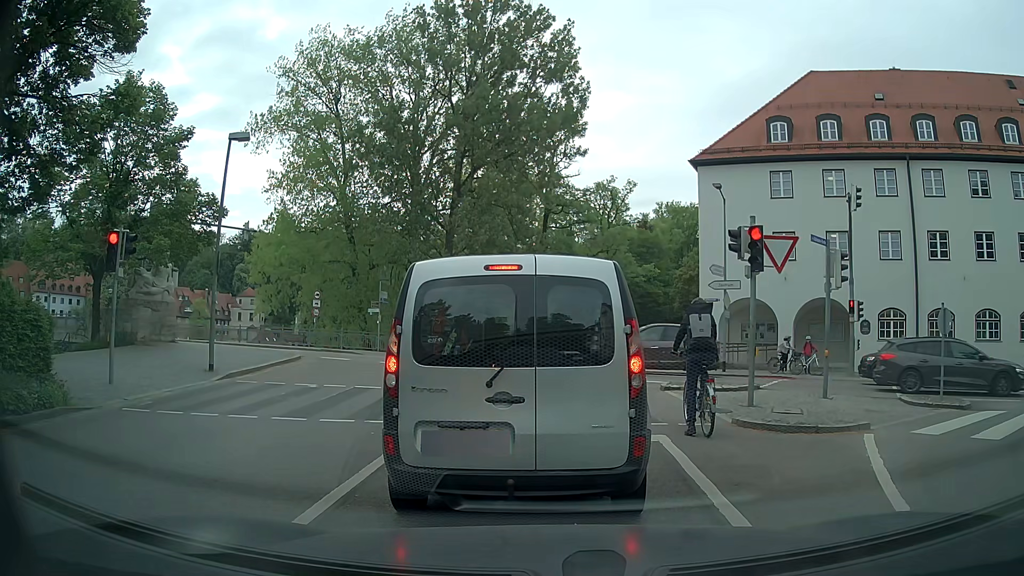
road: residential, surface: asphalt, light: Day
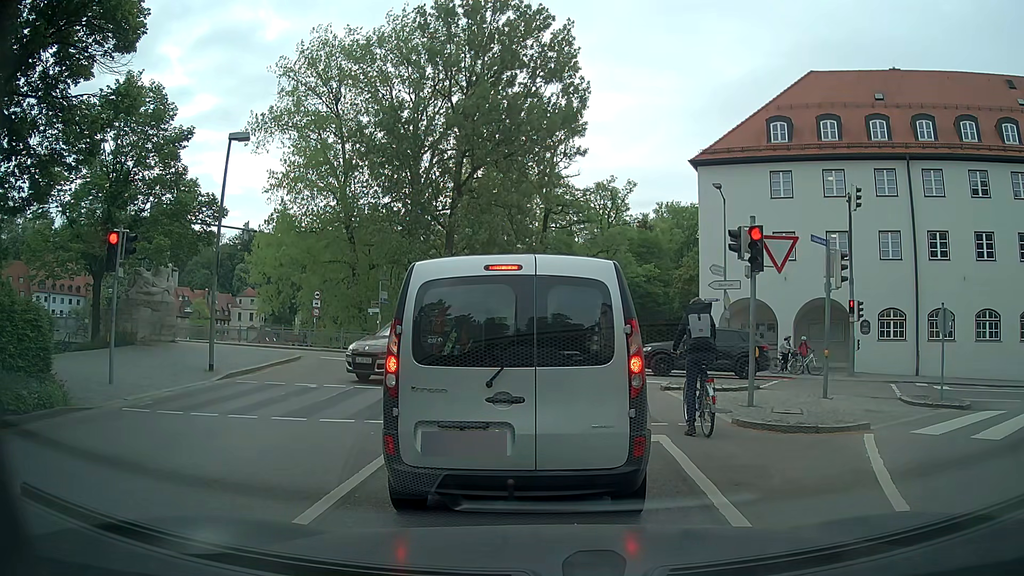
(0.0, 0.0) m; 0°
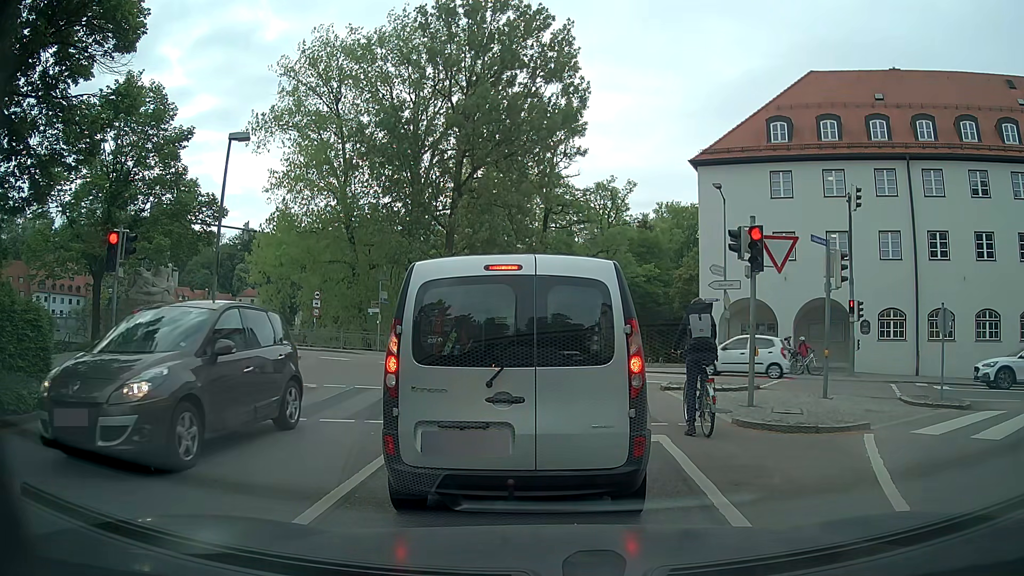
(0.0, 0.0) m; 0°
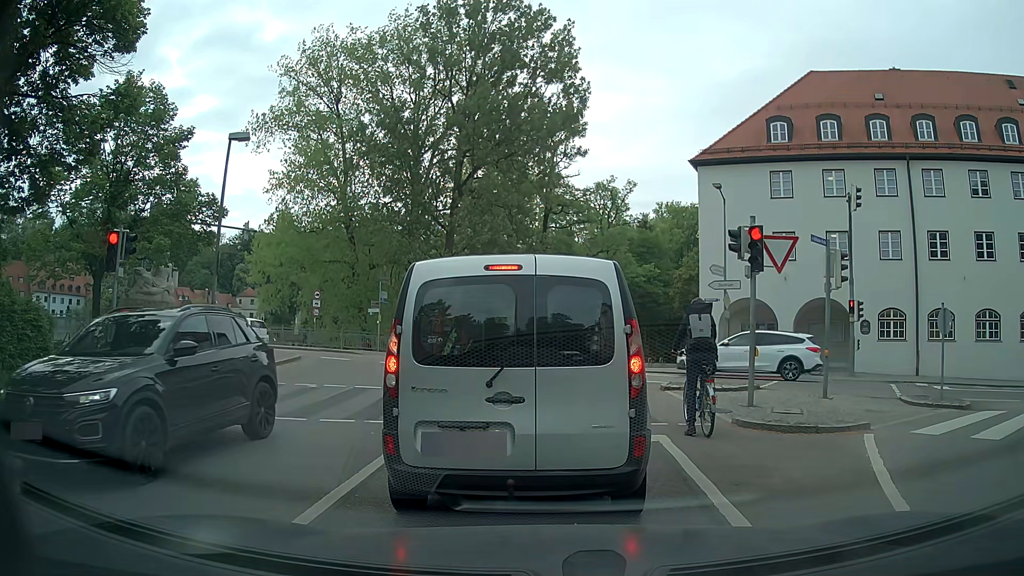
(0.0, 0.0) m; 0°
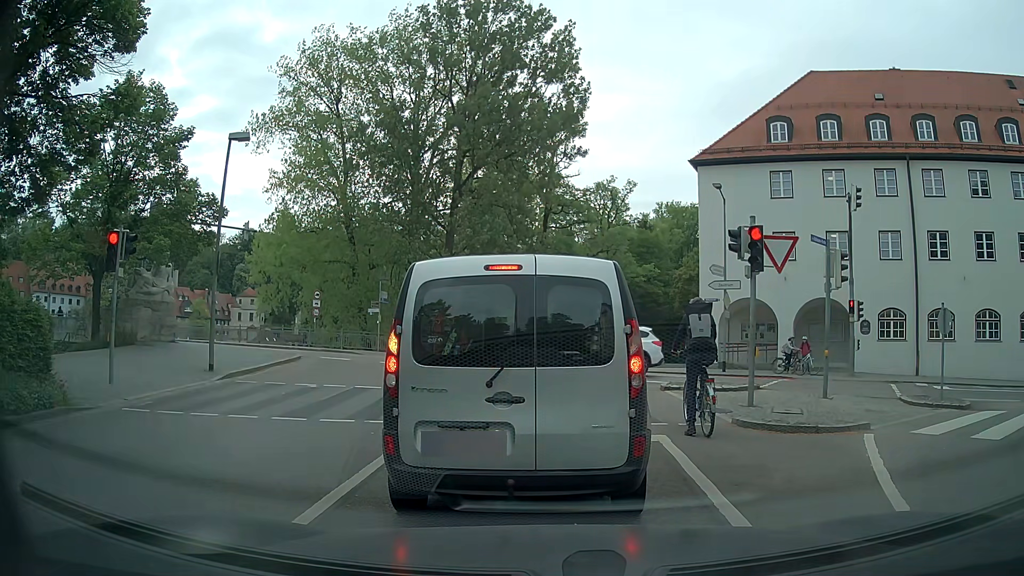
(0.0, 0.0) m; 0°
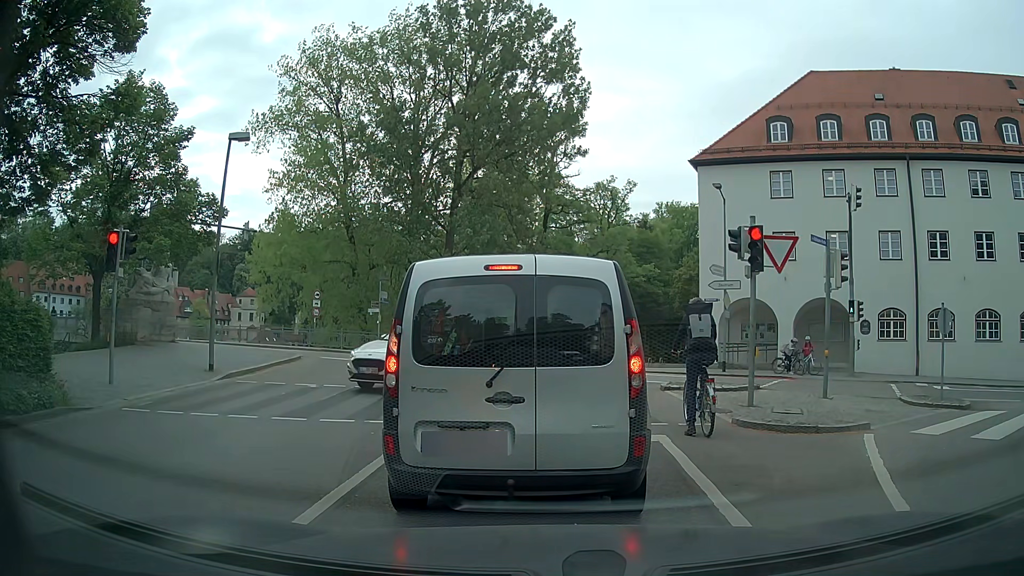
(0.0, 0.0) m; 0°
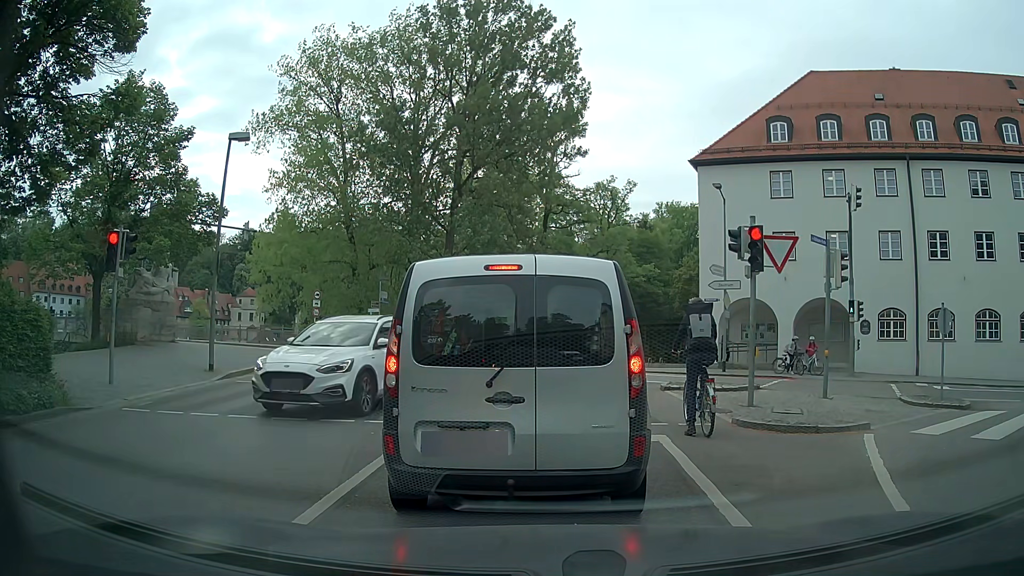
(0.0, 0.0) m; 0°
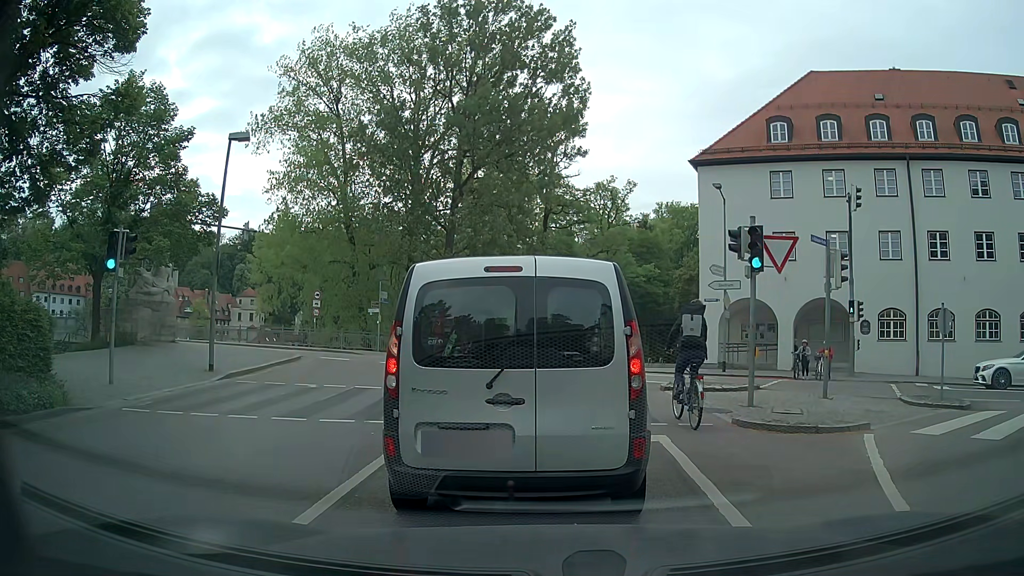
(0.0, 0.0) m; 0°
